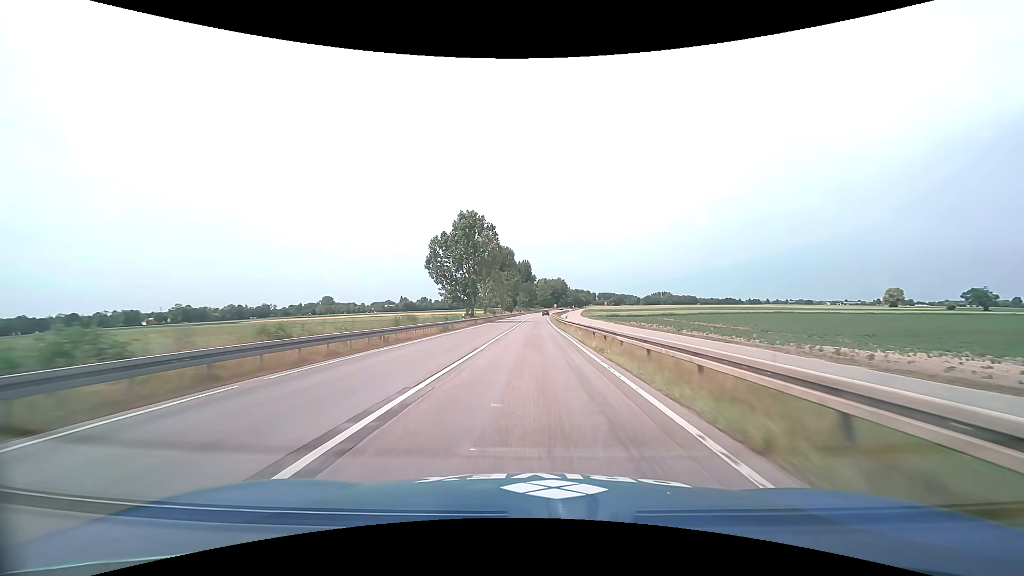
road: primary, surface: asphalt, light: Day
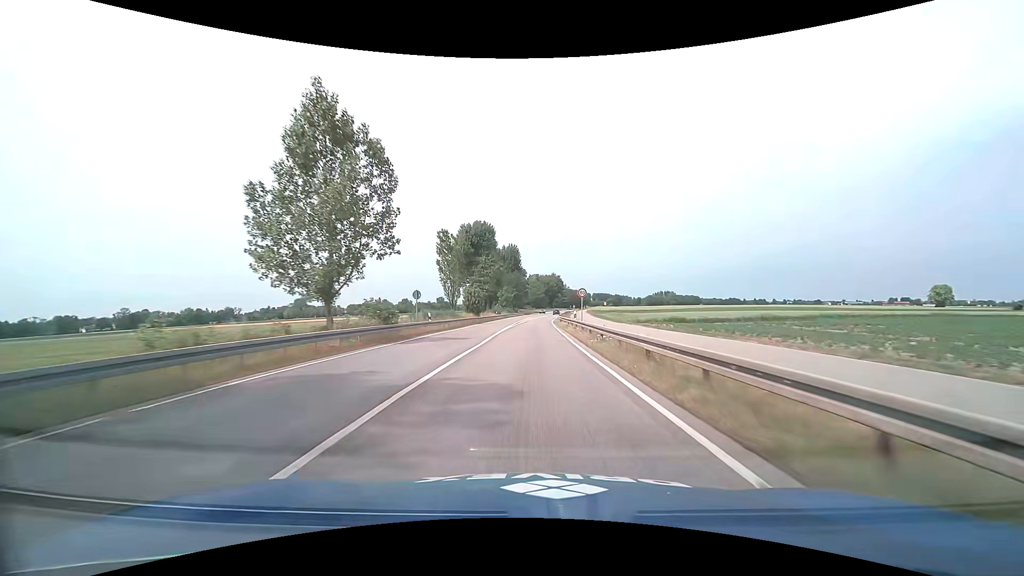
(+0.4, +64.7) m; +1°
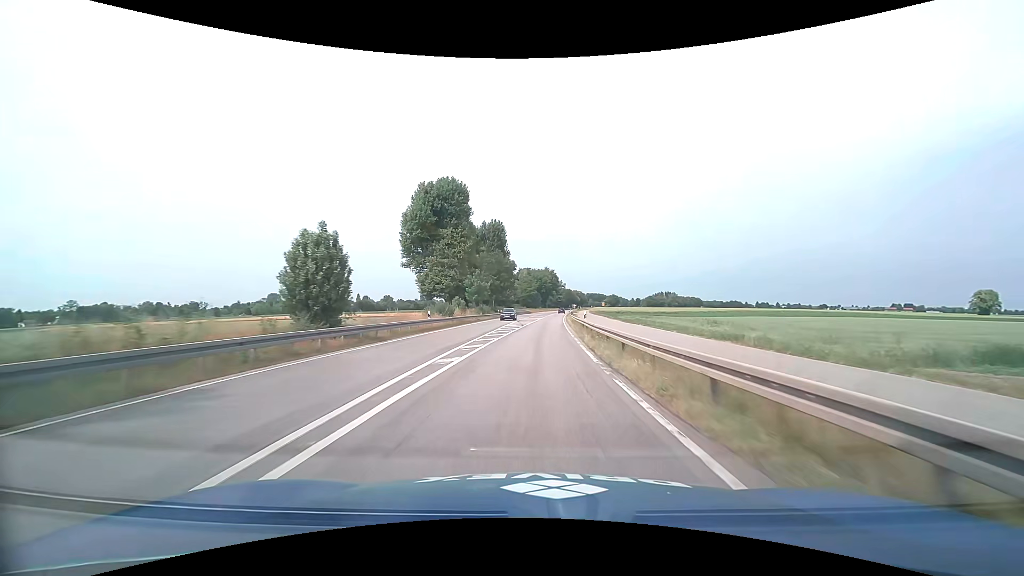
(+0.2, +49.0) m; +1°
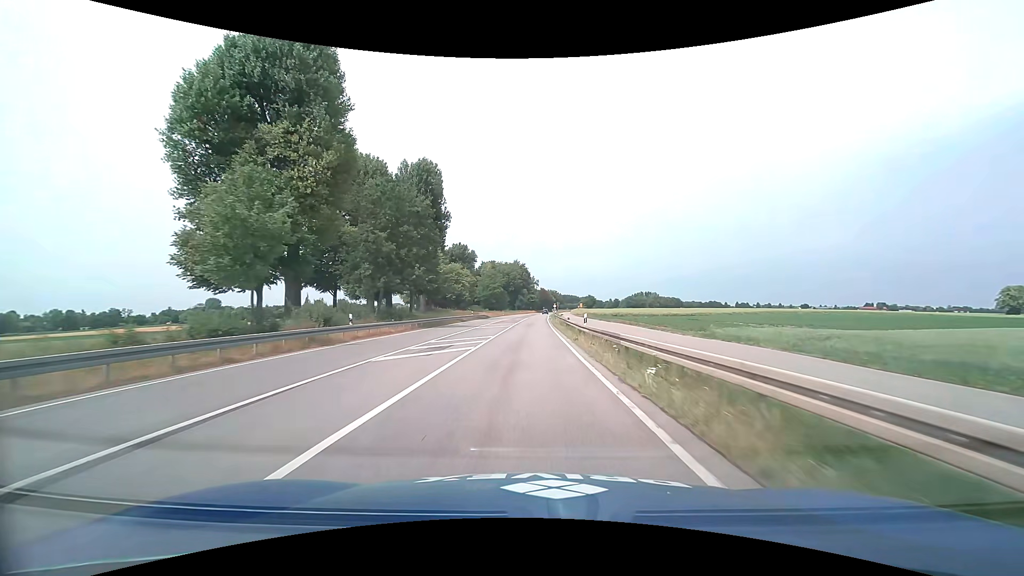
(+2.1, +57.8) m; +3°
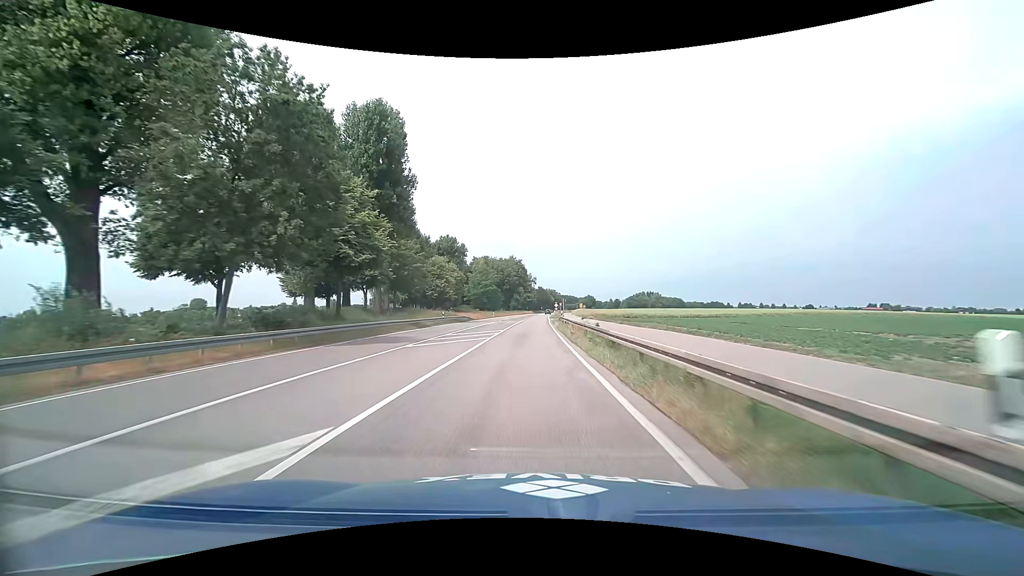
(+0.1, +22.2) m; 0°
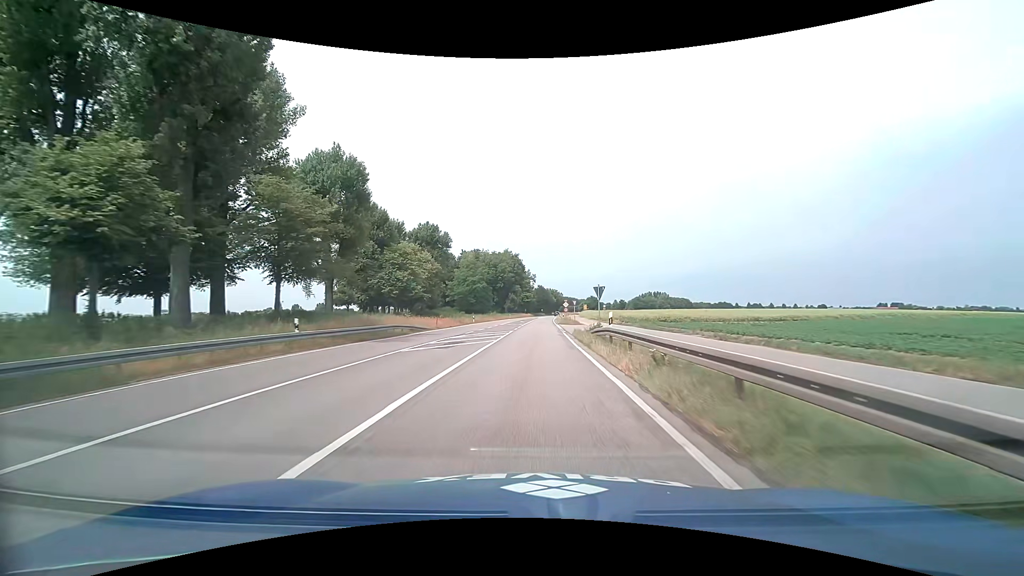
(+0.2, +33.0) m; 0°
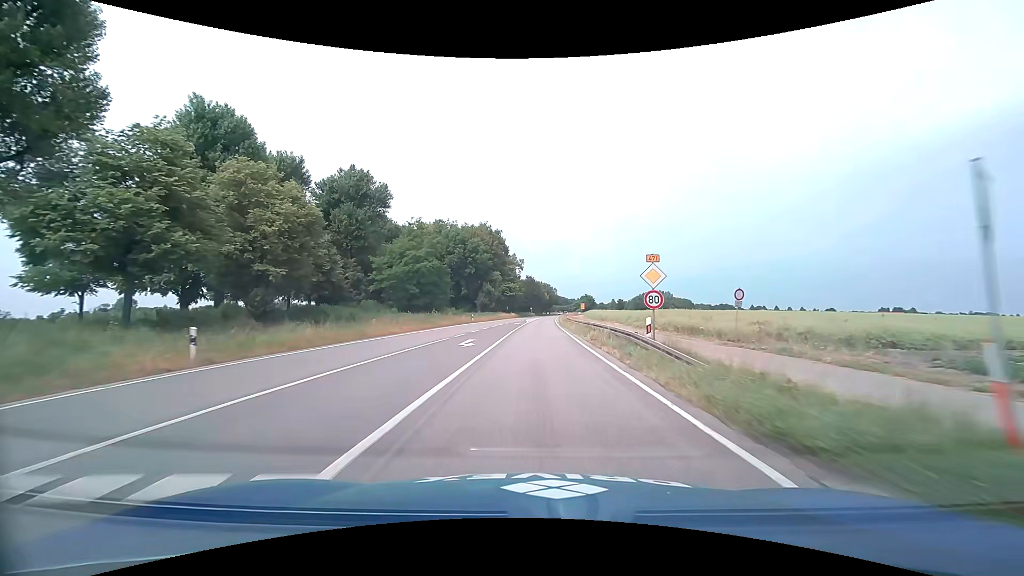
(+0.4, +55.8) m; +1°
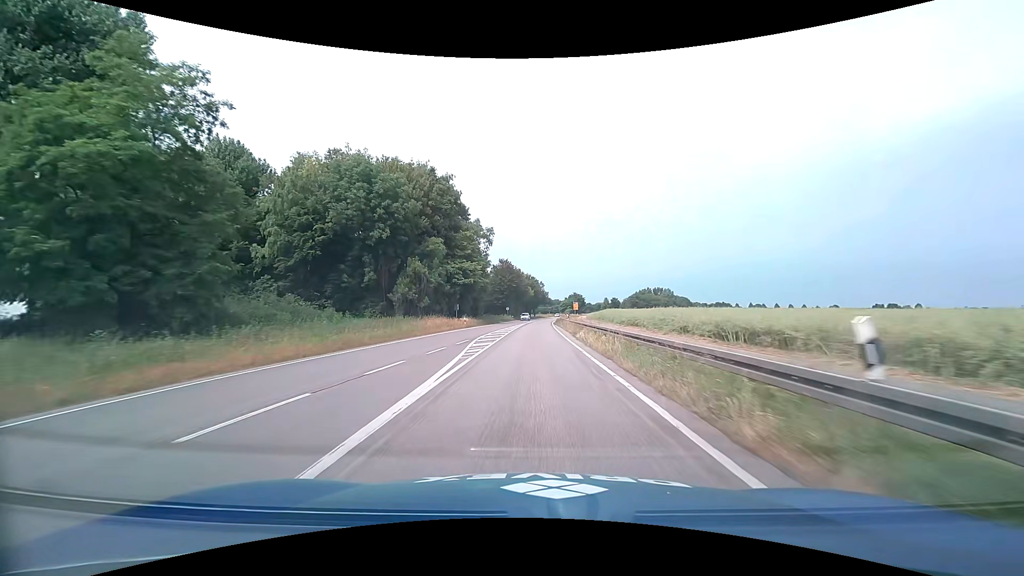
(+0.8, +57.7) m; +2°
(0, +10) (0, +20) (0, +30) (+1, +40) (+1, +50) (+1, +60) (+2, +70) (+2, +80) (+2, +90) (+3, +100) m
